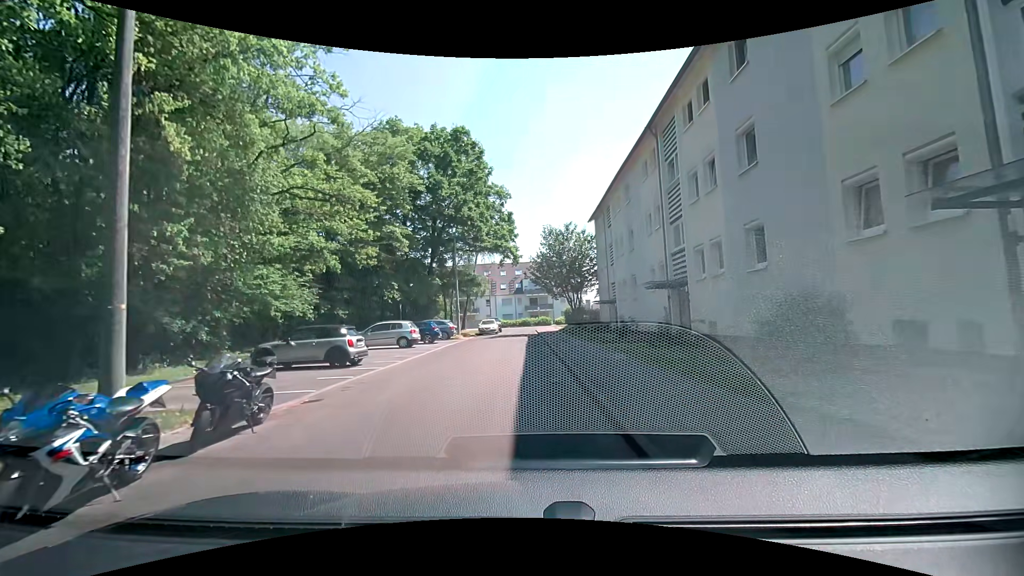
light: Day
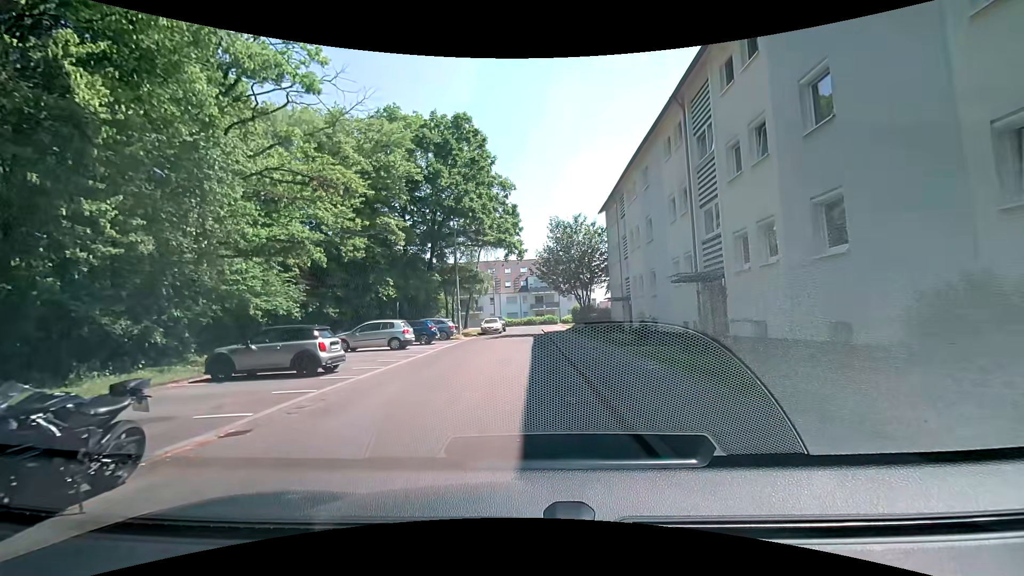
(0.0, +2.8) m; -1°
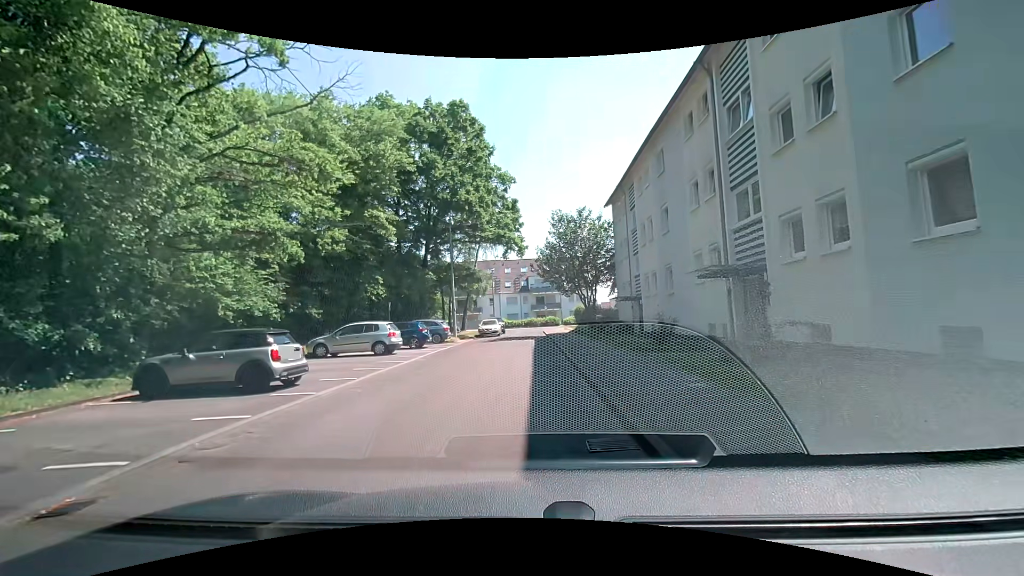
(0.0, +2.6) m; -1°
